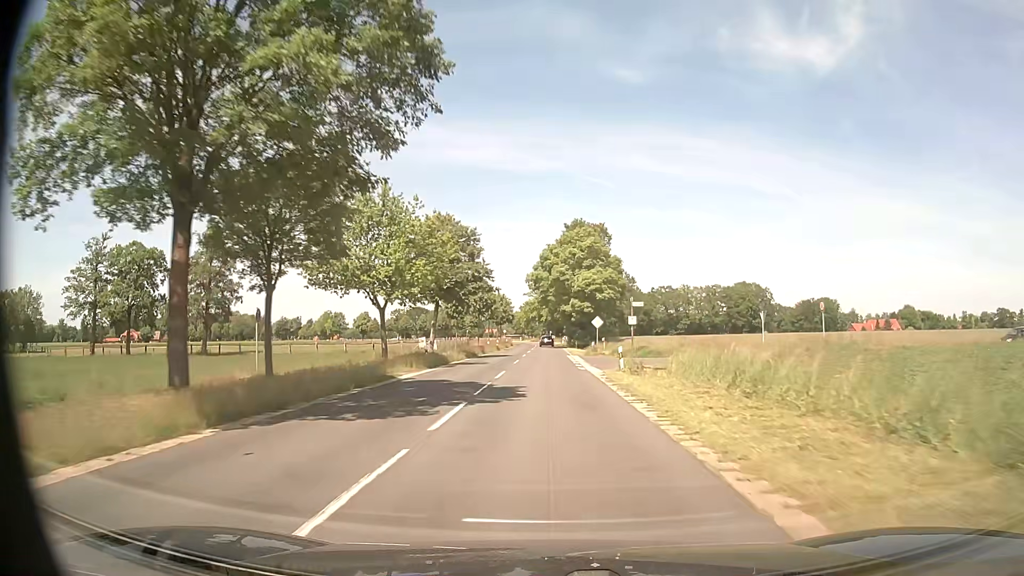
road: secondary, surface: asphalt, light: Day
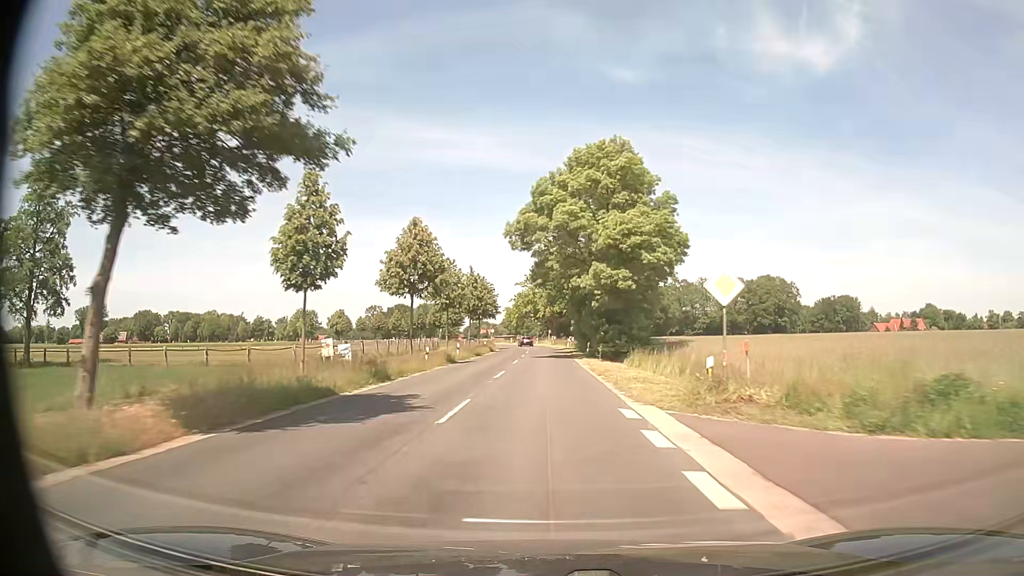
(+0.2, +35.6) m; +1°
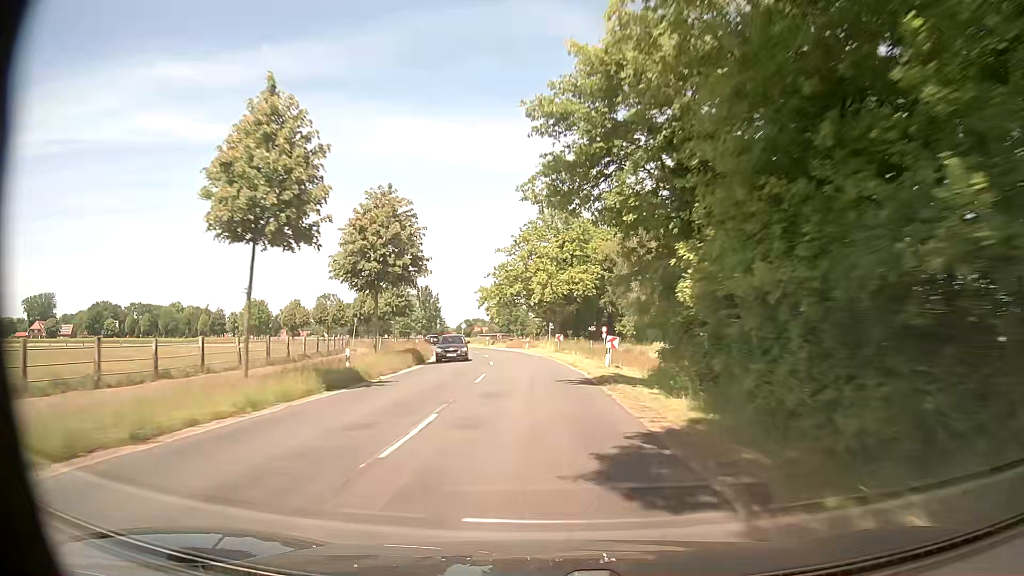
(-0.1, +51.4) m; 0°
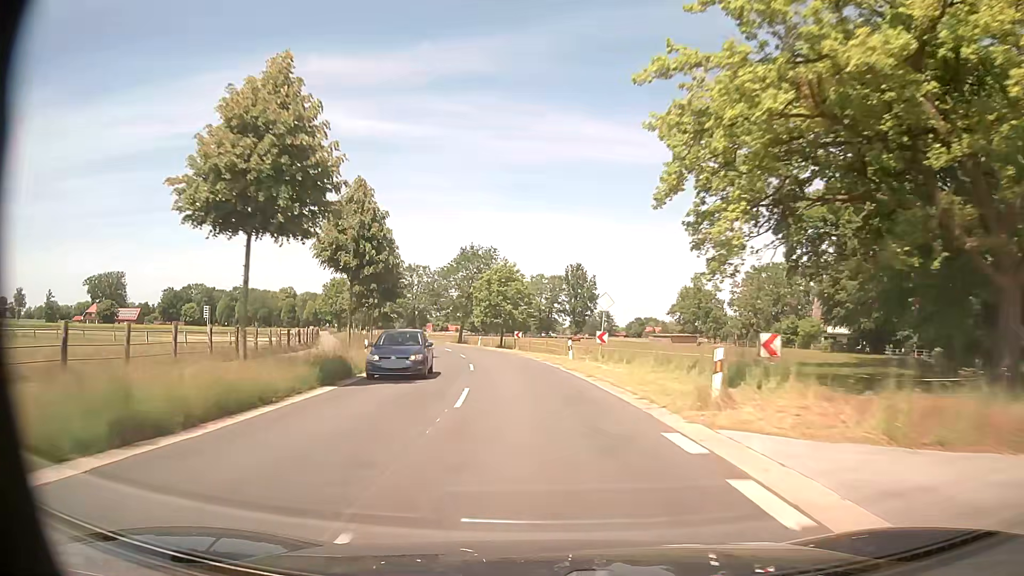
(-6.6, +67.2) m; -14°
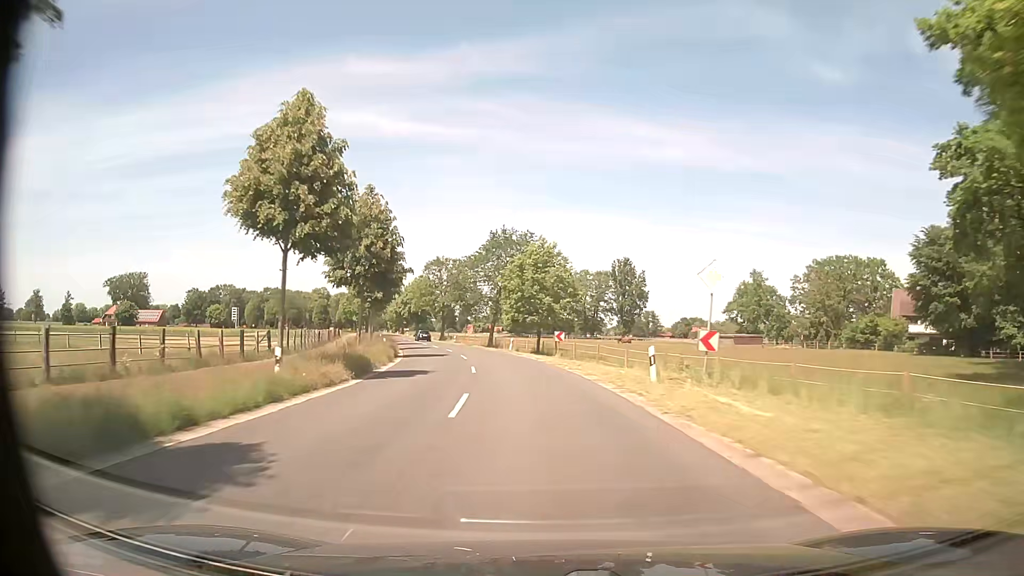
(-0.4, +13.6) m; -4°
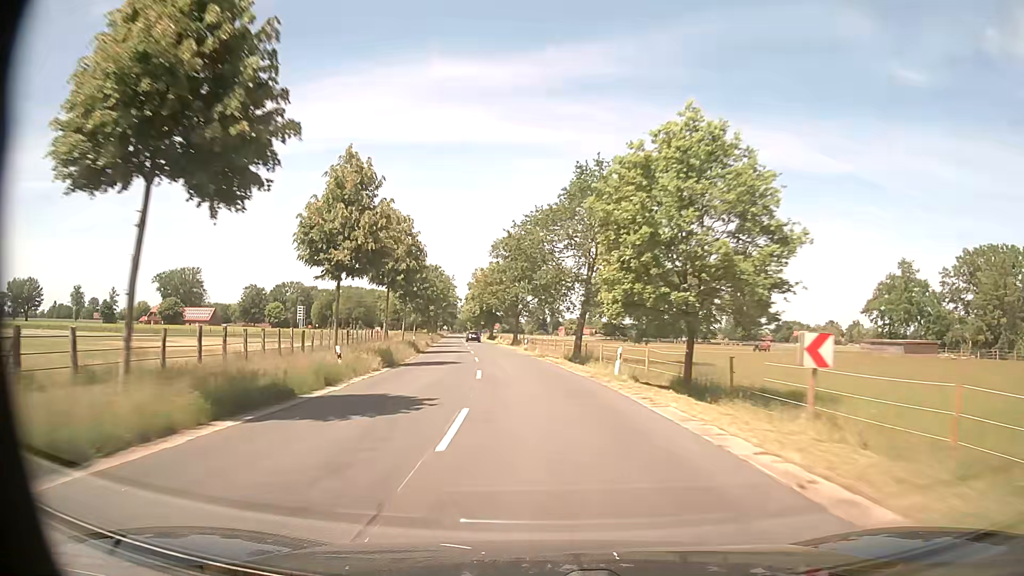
(-1.7, +27.2) m; -8°
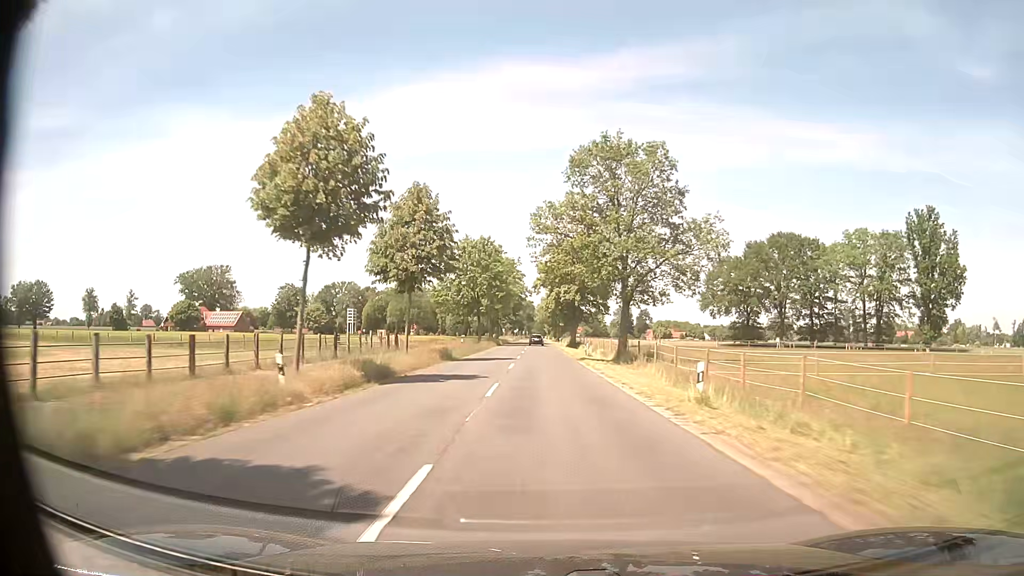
(-3.2, +41.0) m; -7°
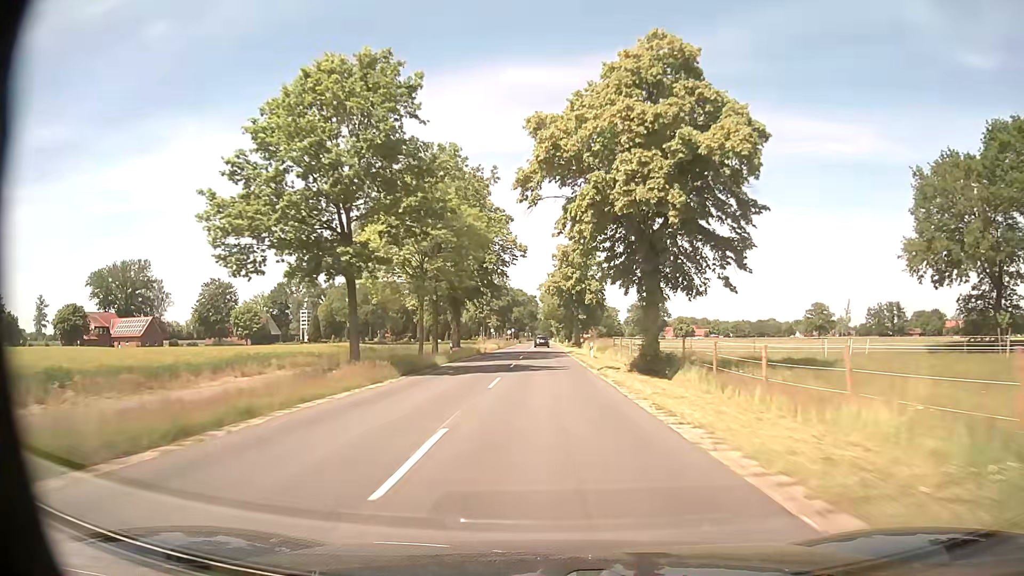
(-0.6, +57.6) m; -1°
(0, +10) (0, +20) (0, +30) (0, +40) (0, +50) (0, +60) (0, +70) (0, +80) (0, +90) (0, +100) m
